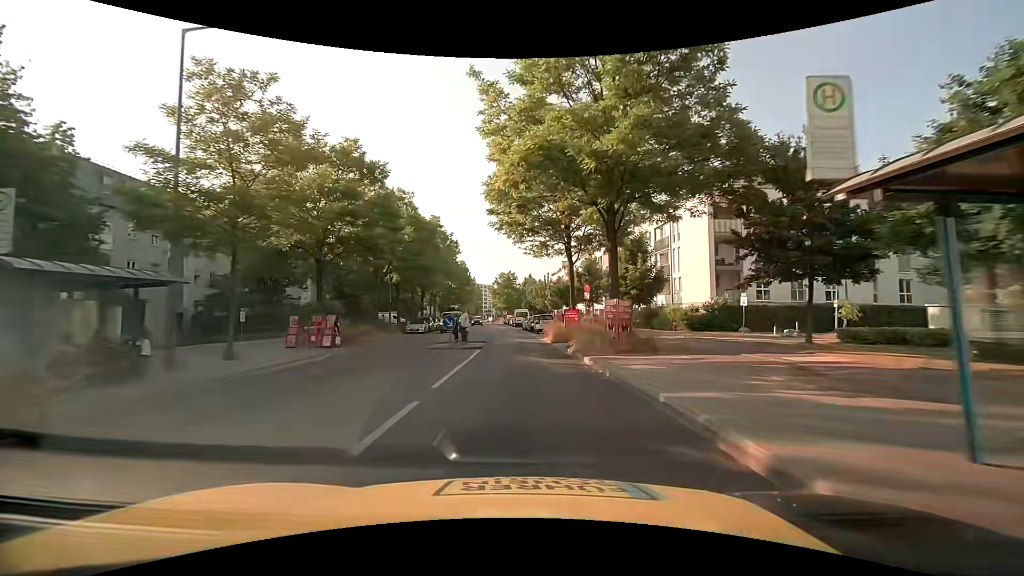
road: secondary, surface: asphalt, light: Day
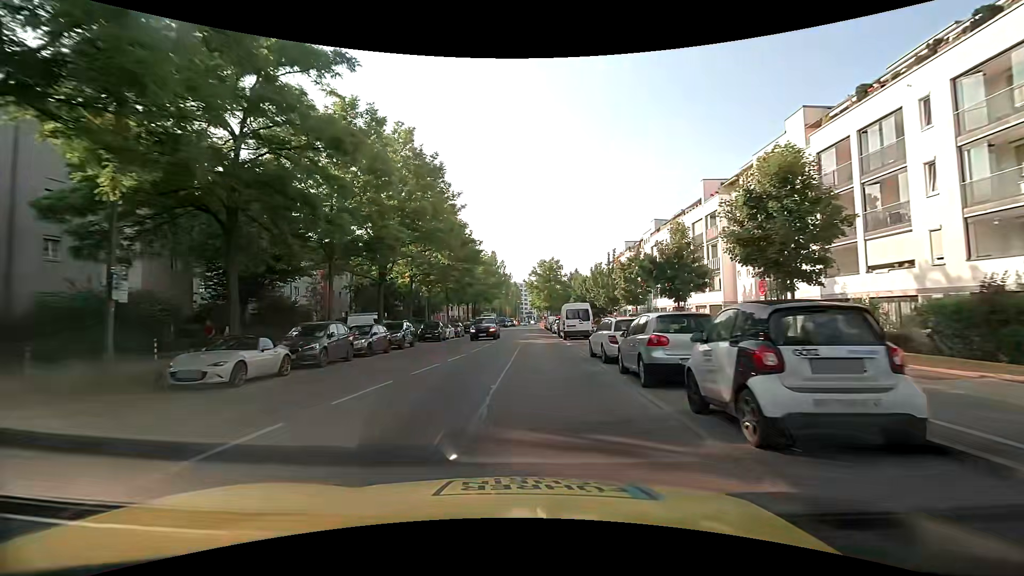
(-0.6, +33.8) m; -5°
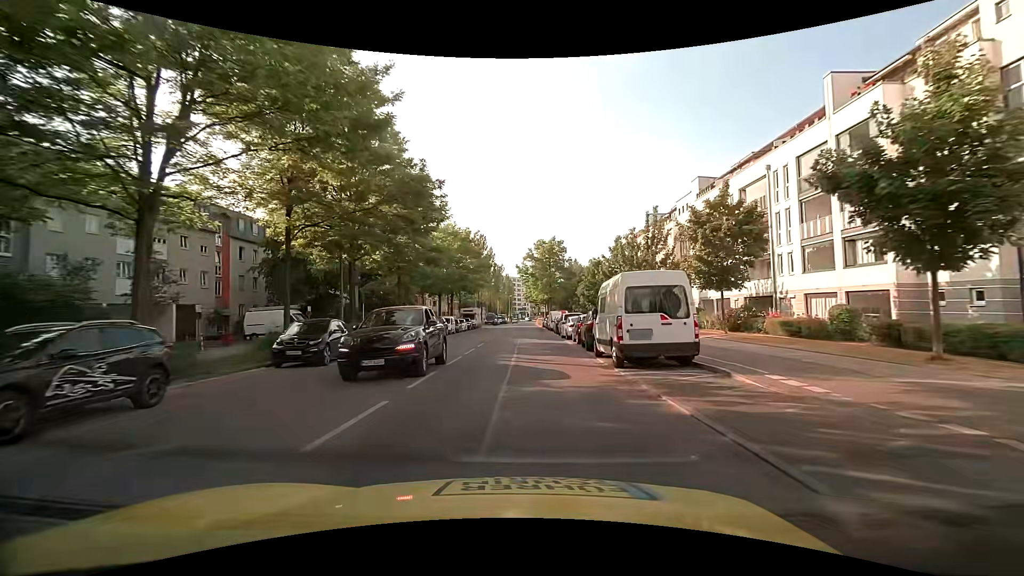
(+0.3, +21.2) m; +1°
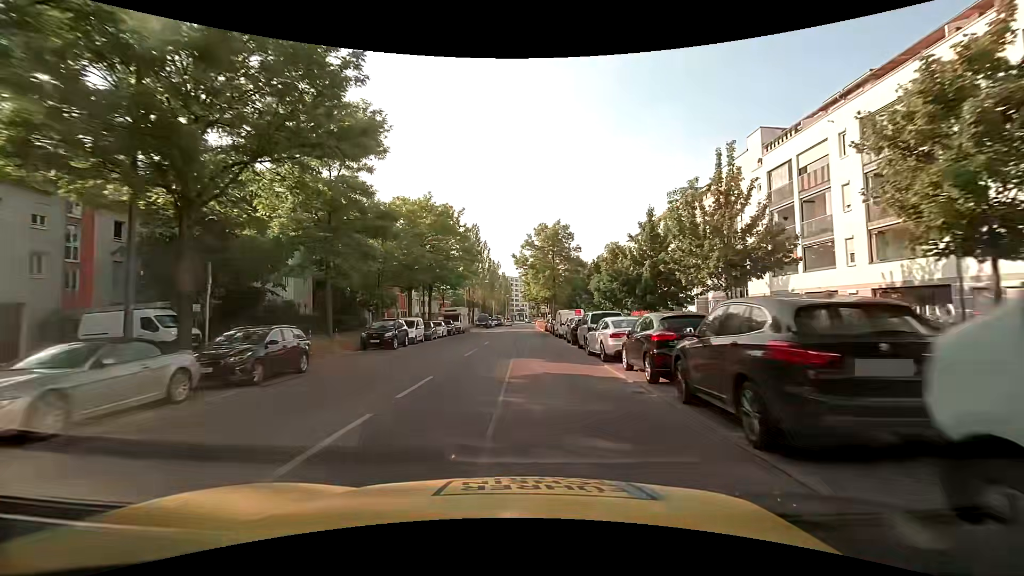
(+0.1, +14.6) m; +1°
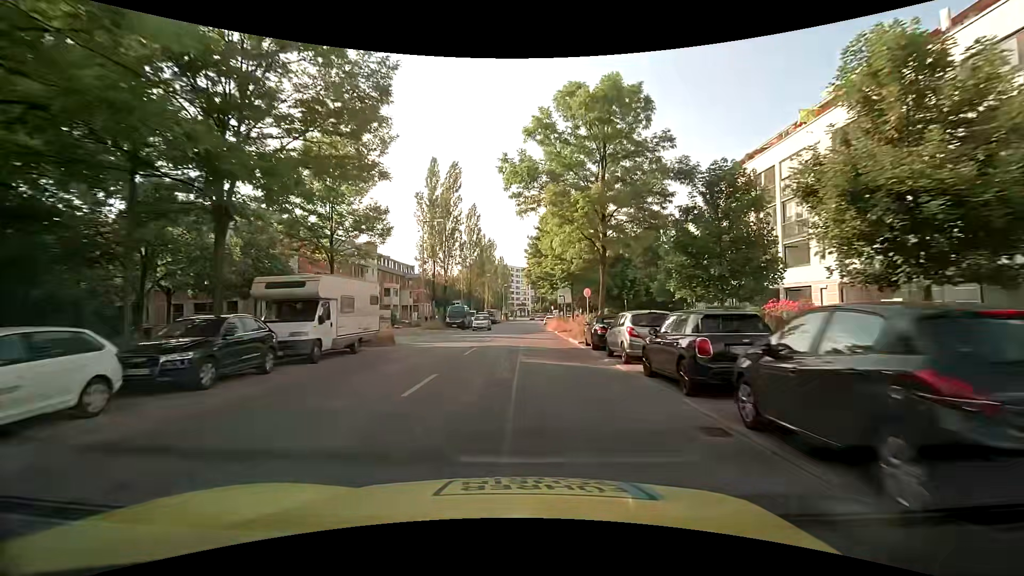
(-0.6, +37.8) m; -1°
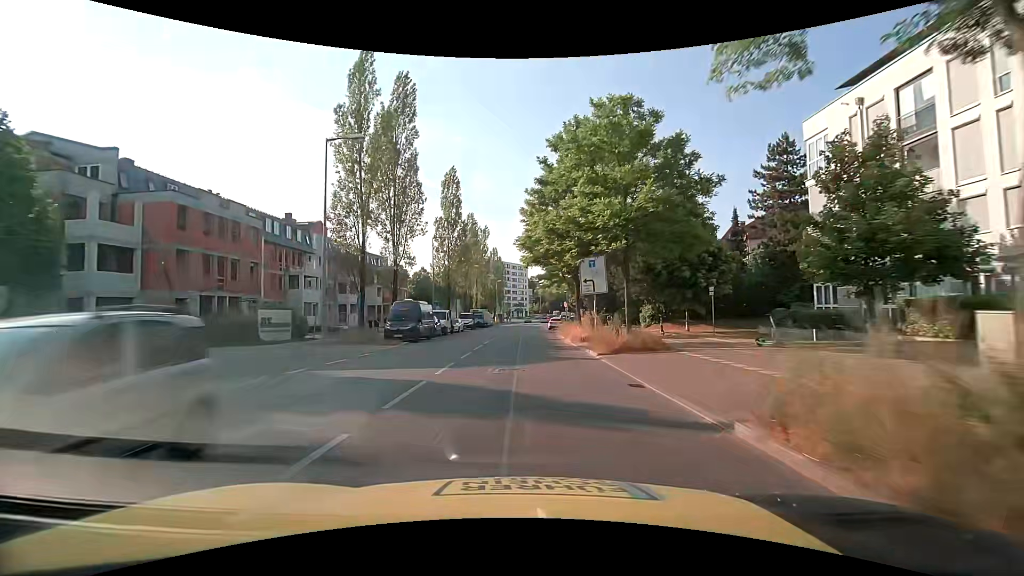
(0.0, +22.7) m; 0°
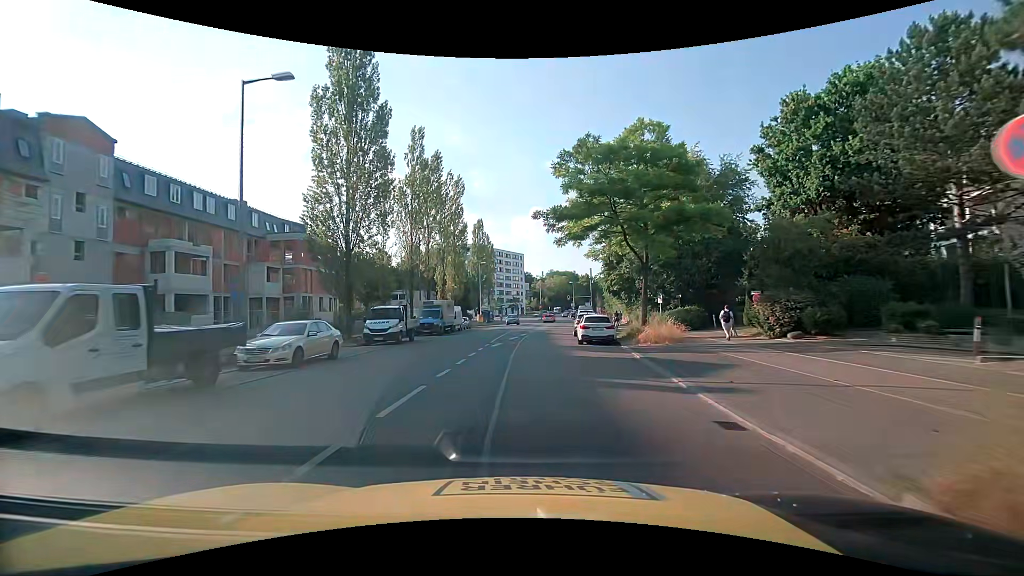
(+0.3, +36.7) m; 0°
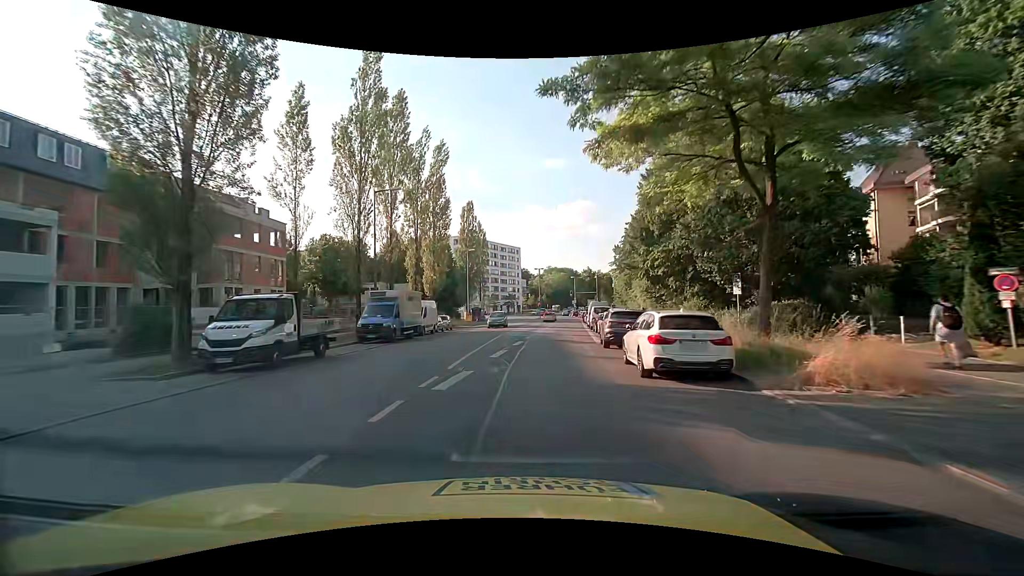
(+0.2, +13.8) m; +1°
